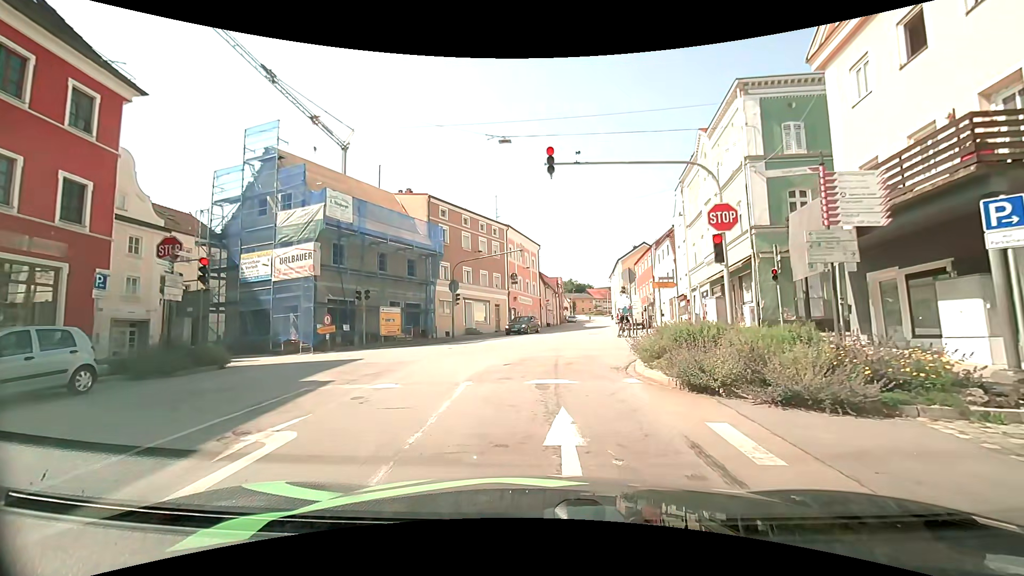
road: tertiary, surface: asphalt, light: Day
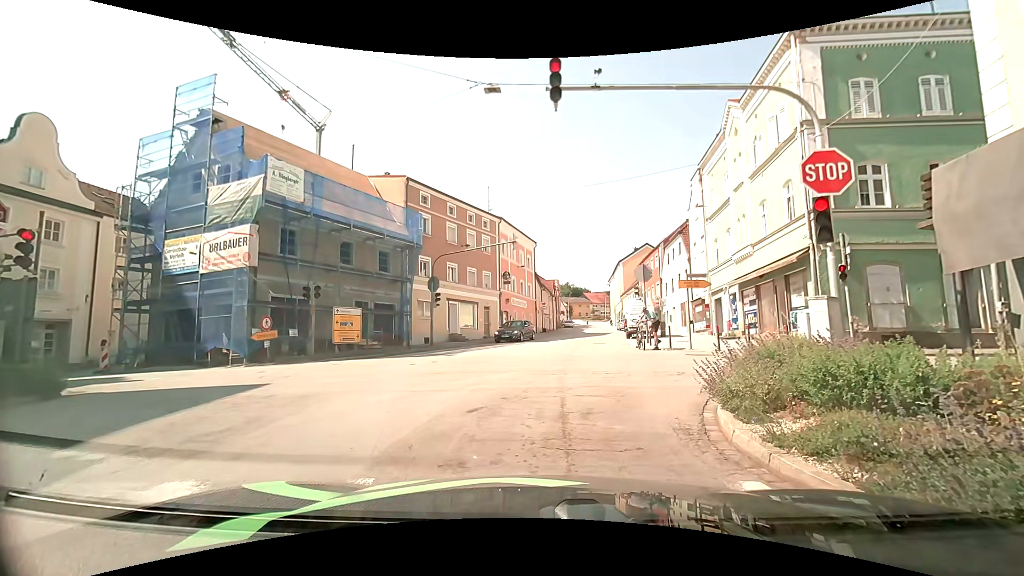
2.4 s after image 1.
(-0.1, +5.2) m; -1°
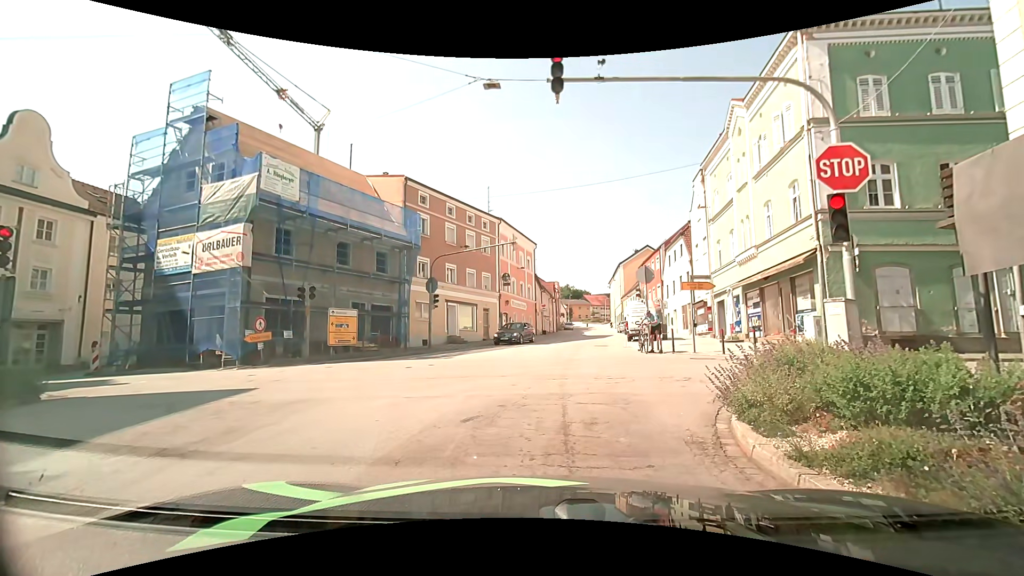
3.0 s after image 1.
(0.0, +0.4) m; 0°
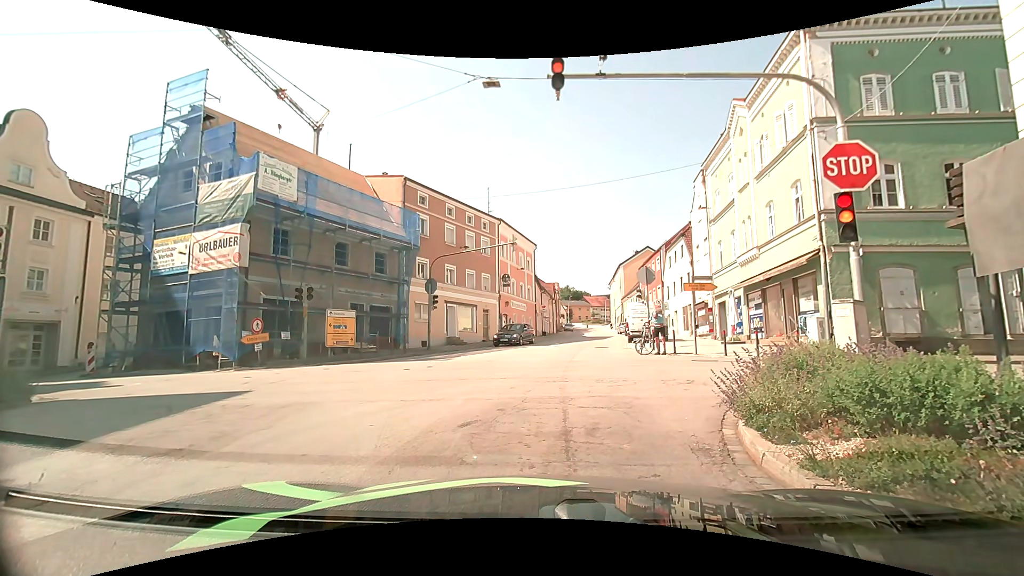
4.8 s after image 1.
(0.0, +0.3) m; 0°
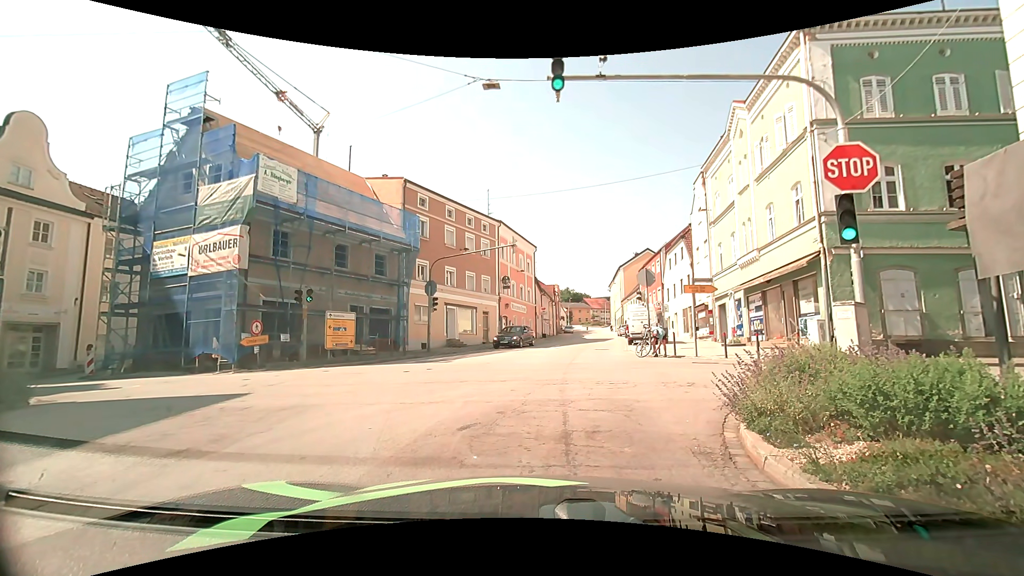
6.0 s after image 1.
(0.0, 0.0) m; 0°
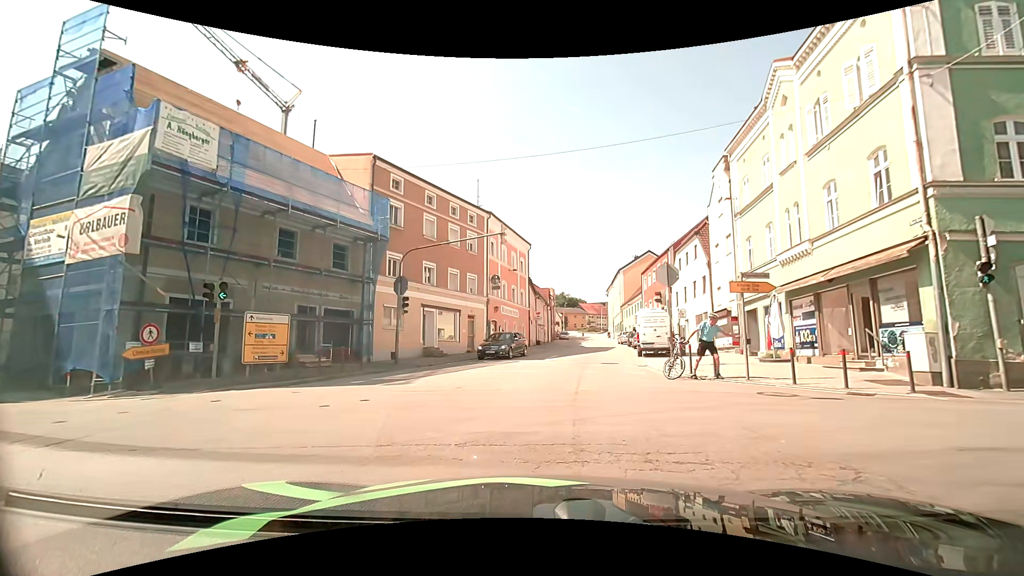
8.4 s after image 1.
(+0.1, +5.5) m; +1°
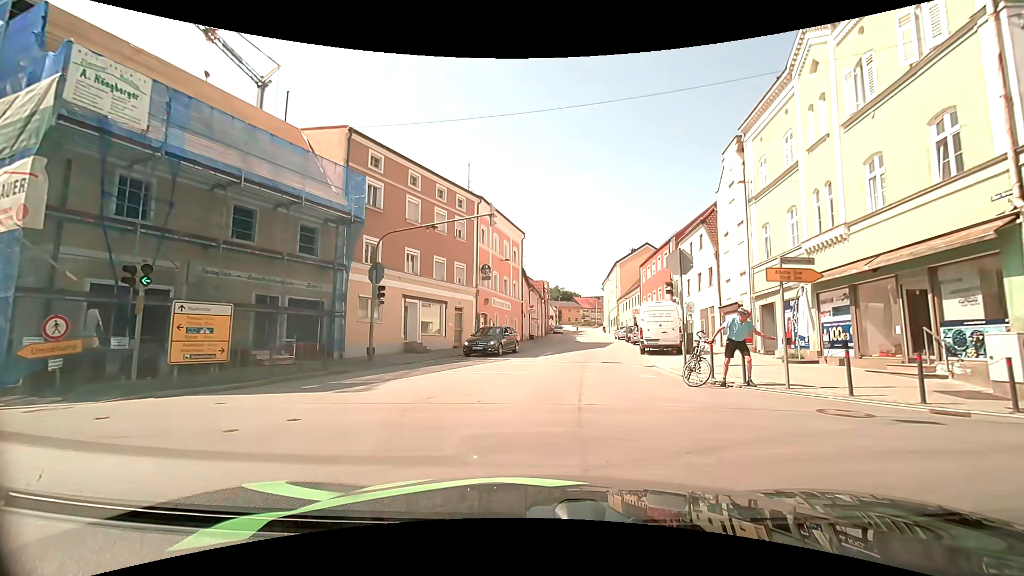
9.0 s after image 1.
(+0.1, +2.7) m; +3°
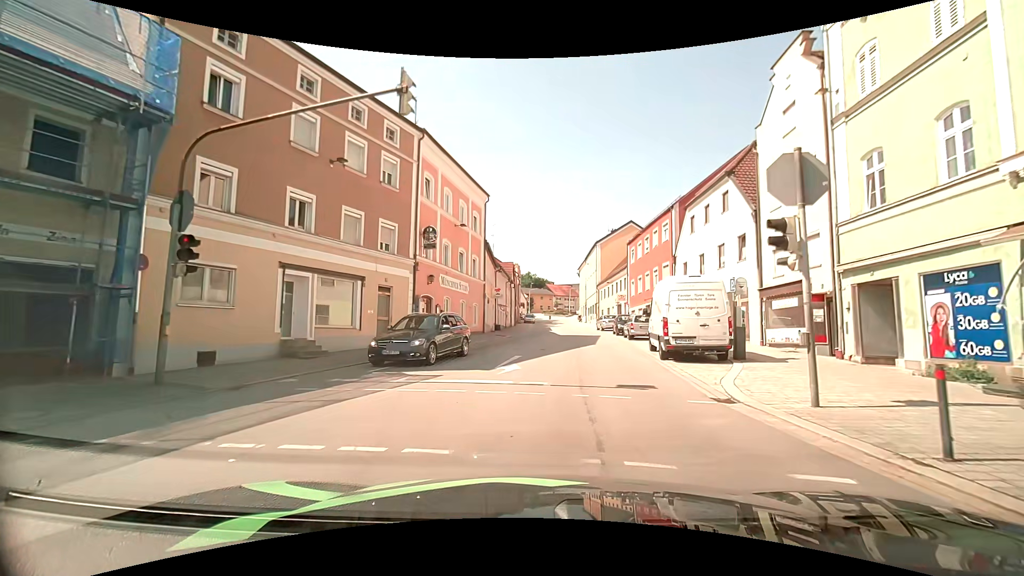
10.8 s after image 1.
(0.0, +9.8) m; +2°
(0, +10) (+2, +20) (+3, +30) (+3, +40) (+3, +50) (+4, +60) (+4, +70) (+4, +80) (+4, +90) (+4, +100) m
